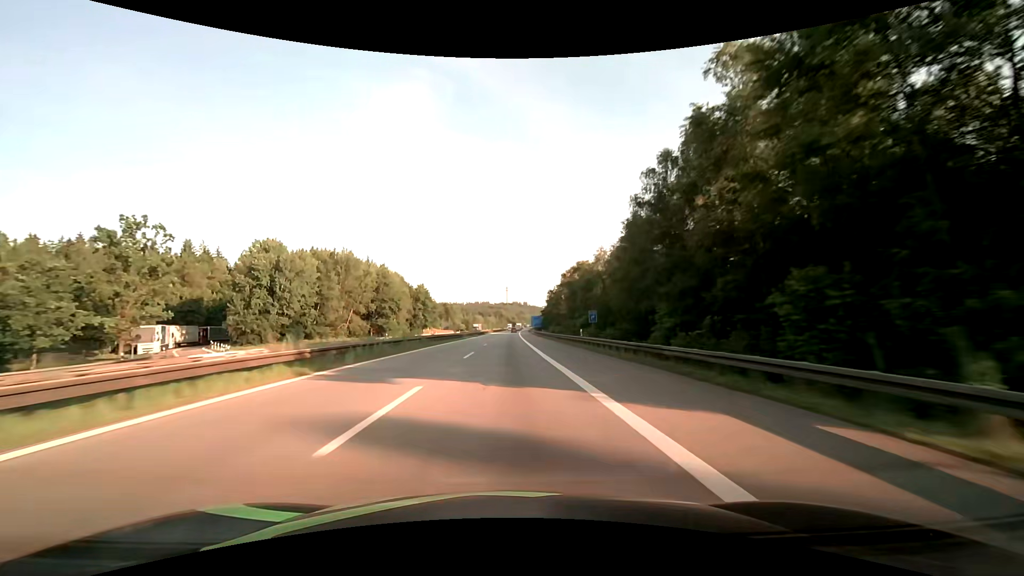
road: motorway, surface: asphalt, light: Day
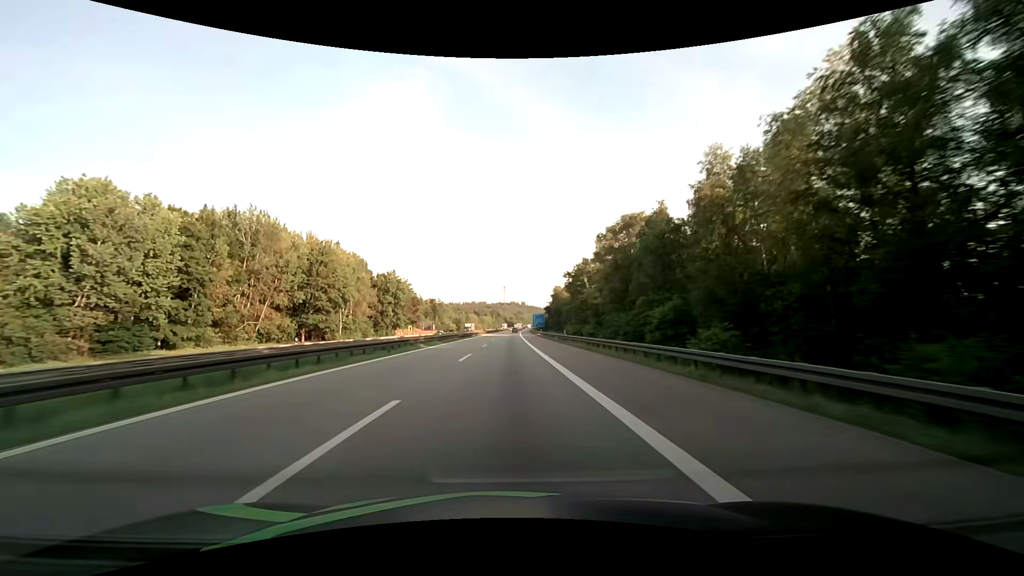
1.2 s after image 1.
(+0.1, +38.1) m; 0°
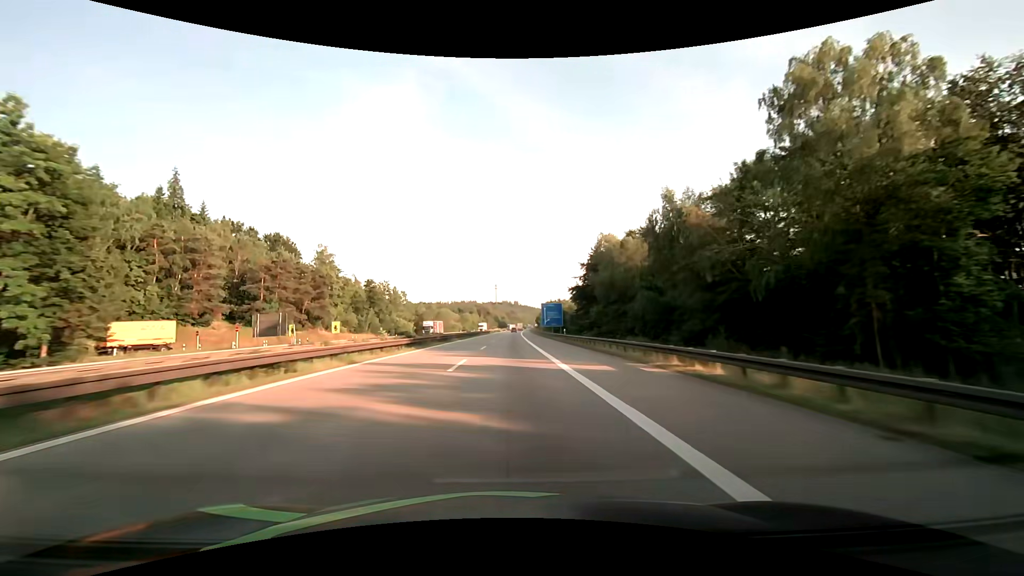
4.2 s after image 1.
(+0.7, +95.3) m; +1°
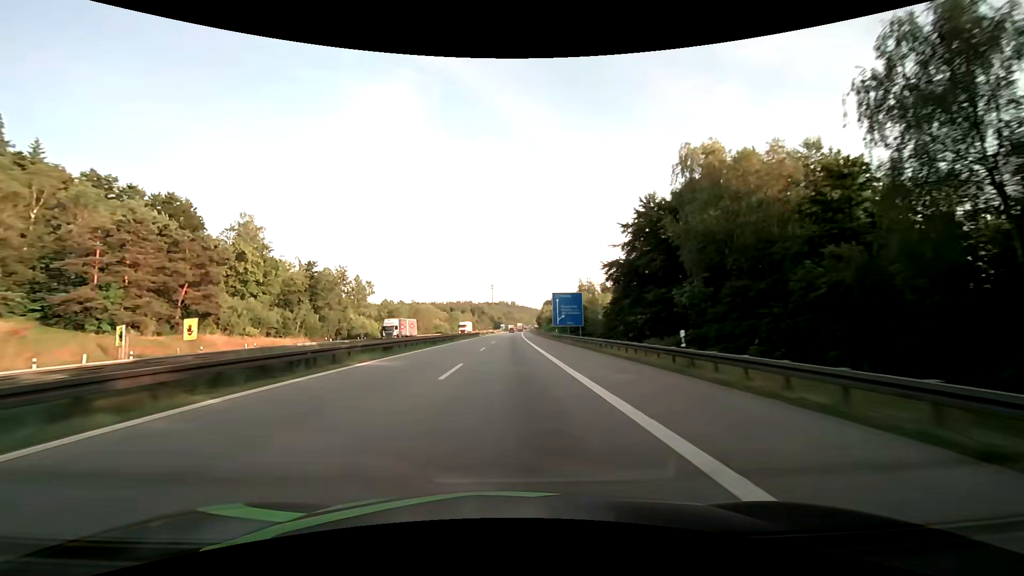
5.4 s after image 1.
(+0.1, +38.1) m; 0°
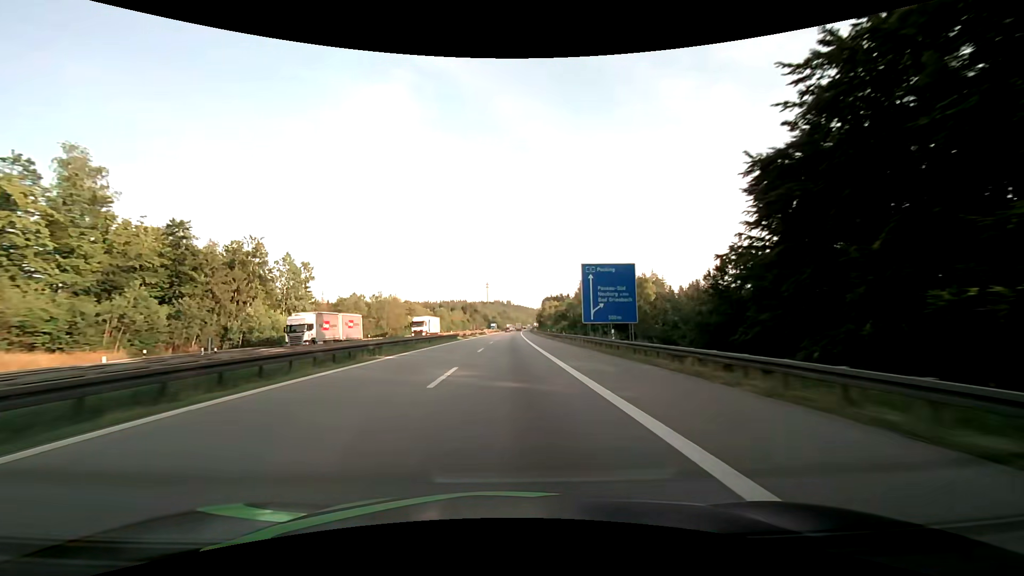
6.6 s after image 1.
(+0.1, +38.0) m; 0°
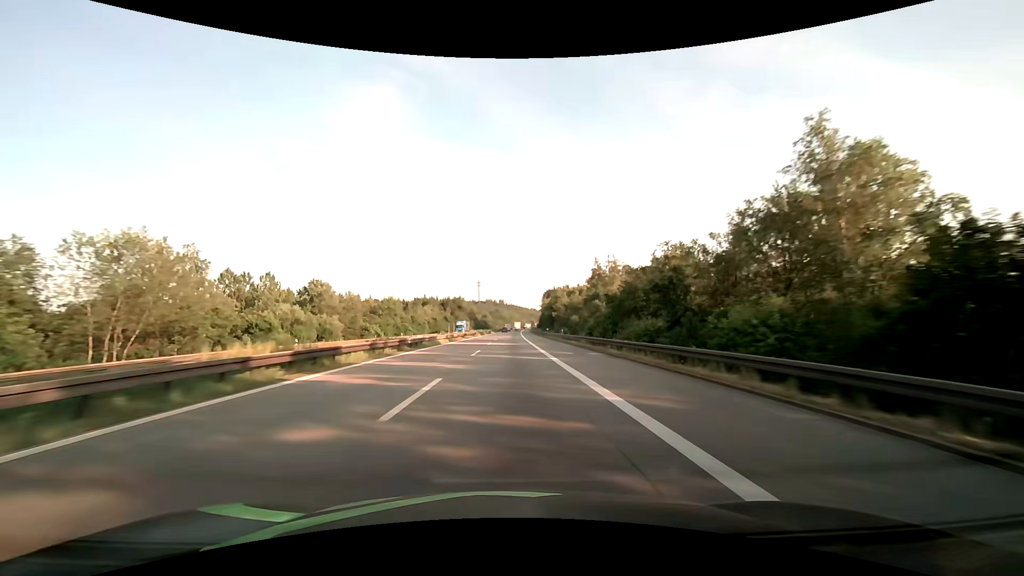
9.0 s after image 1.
(+0.6, +76.0) m; +1°
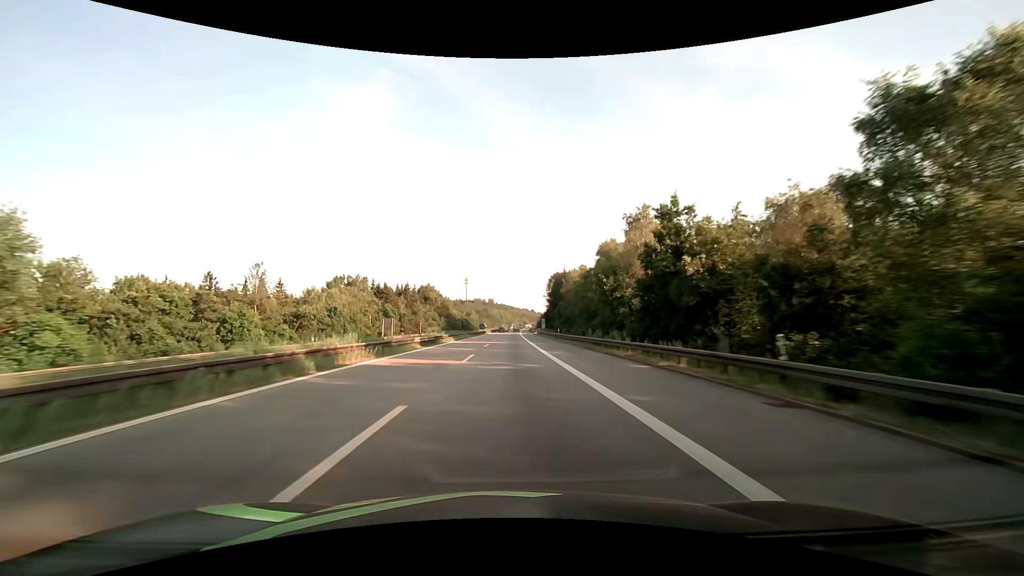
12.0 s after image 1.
(+0.8, +95.0) m; +1°
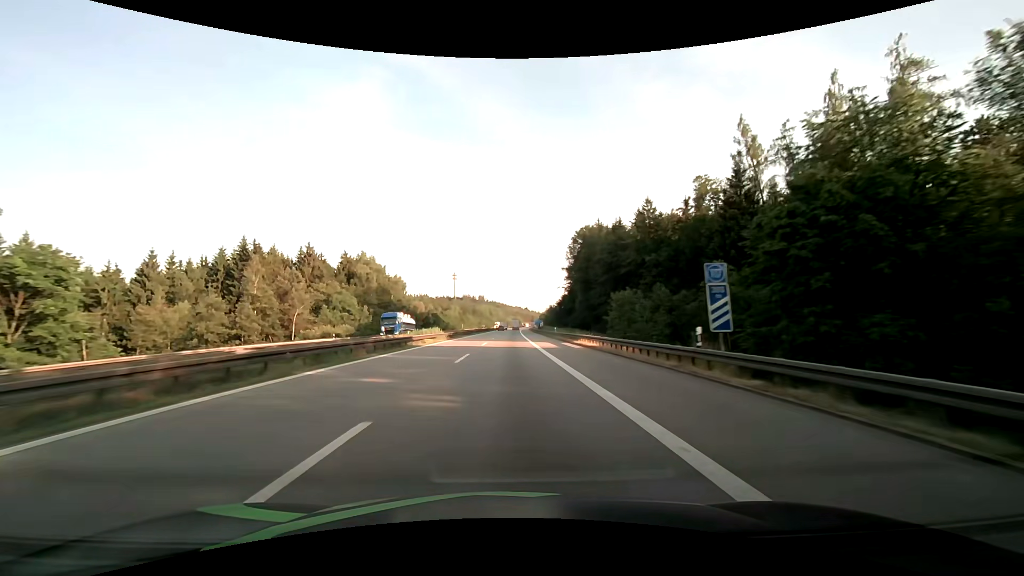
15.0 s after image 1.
(+0.8, +91.2) m; +1°
(0, +10) (0, +20) (0, +30) (0, +40) (0, +50) (0, +60) (0, +70) (0, +80) (+1, +90) (+1, +100) m
